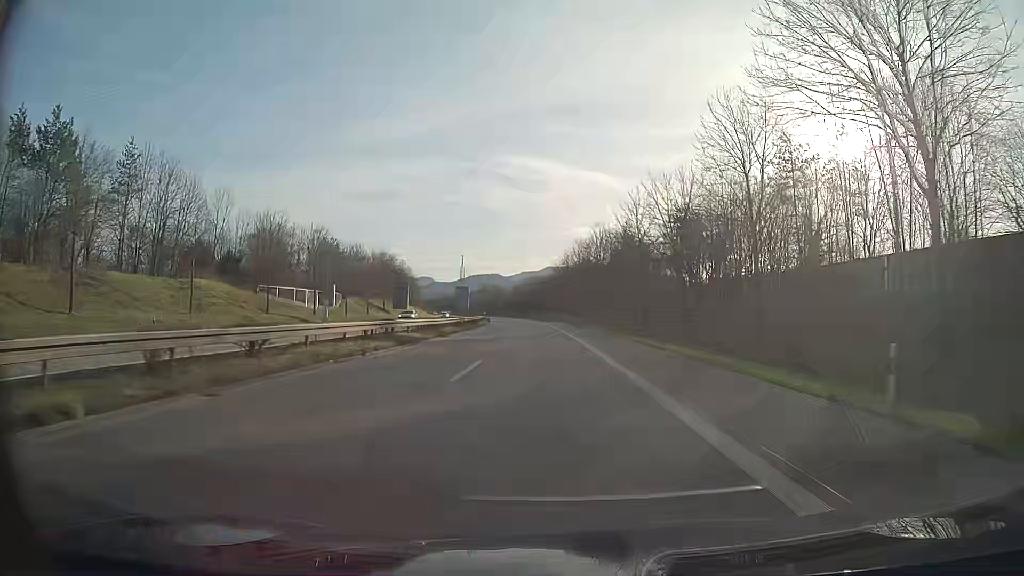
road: trunk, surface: asphalt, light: Day
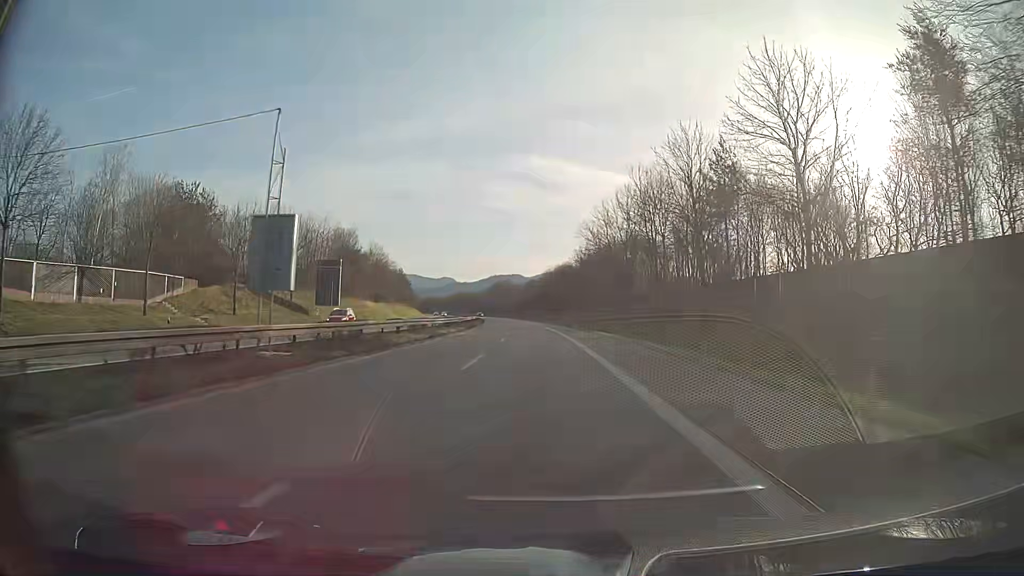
(-0.7, +48.8) m; -2°
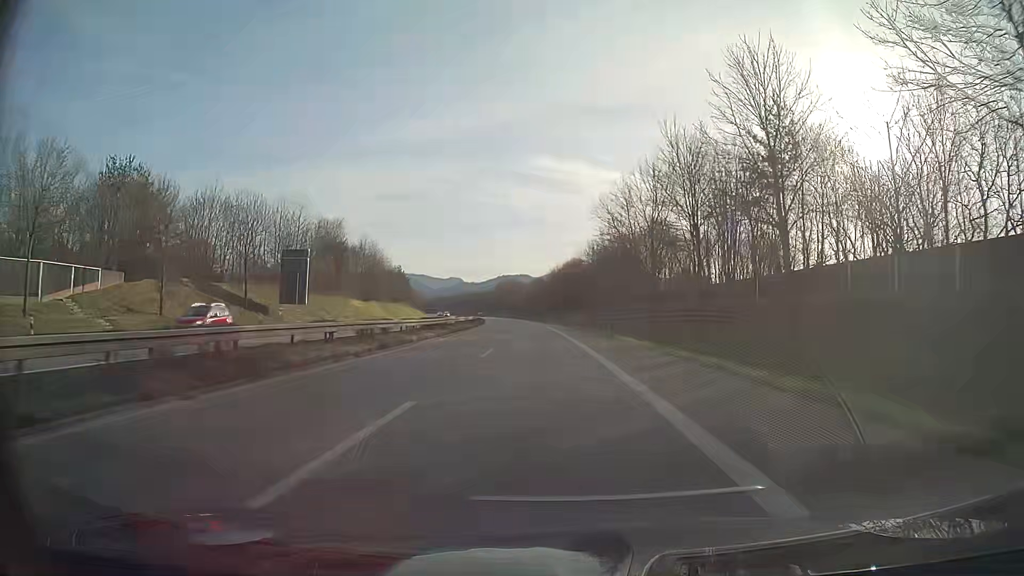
(-0.1, +12.2) m; -1°
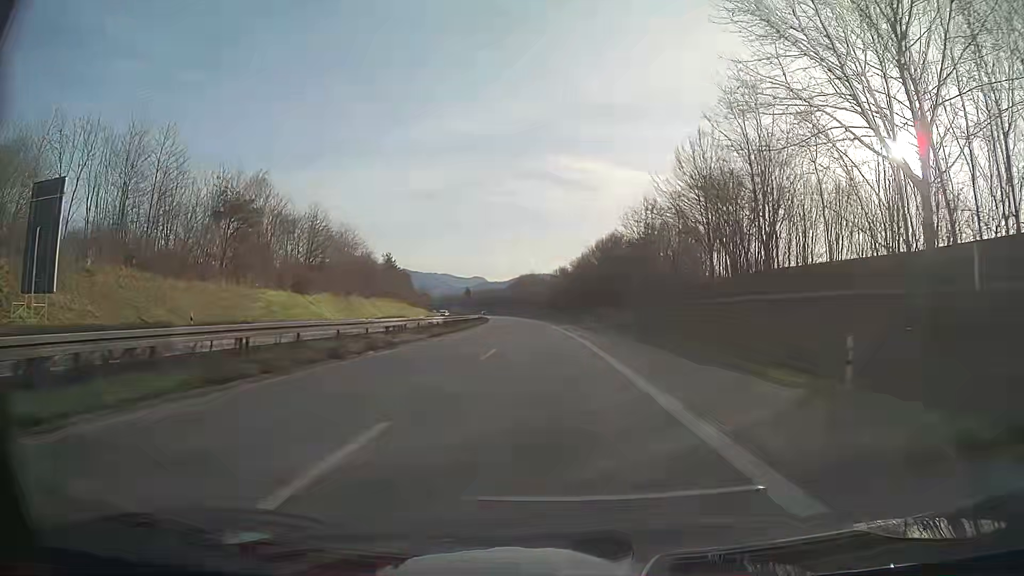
(-0.6, +36.6) m; -2°
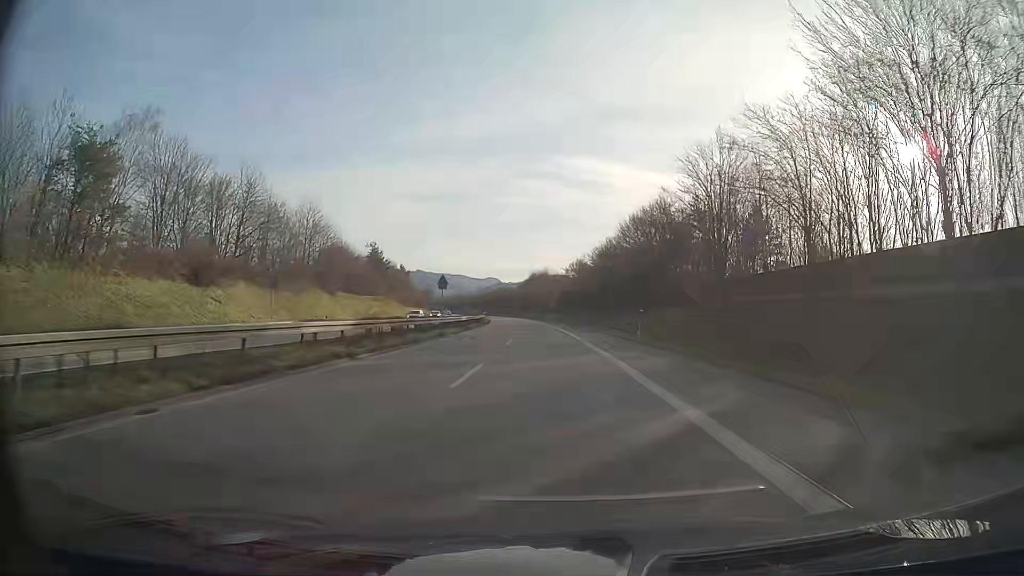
(-0.2, +24.4) m; -1°
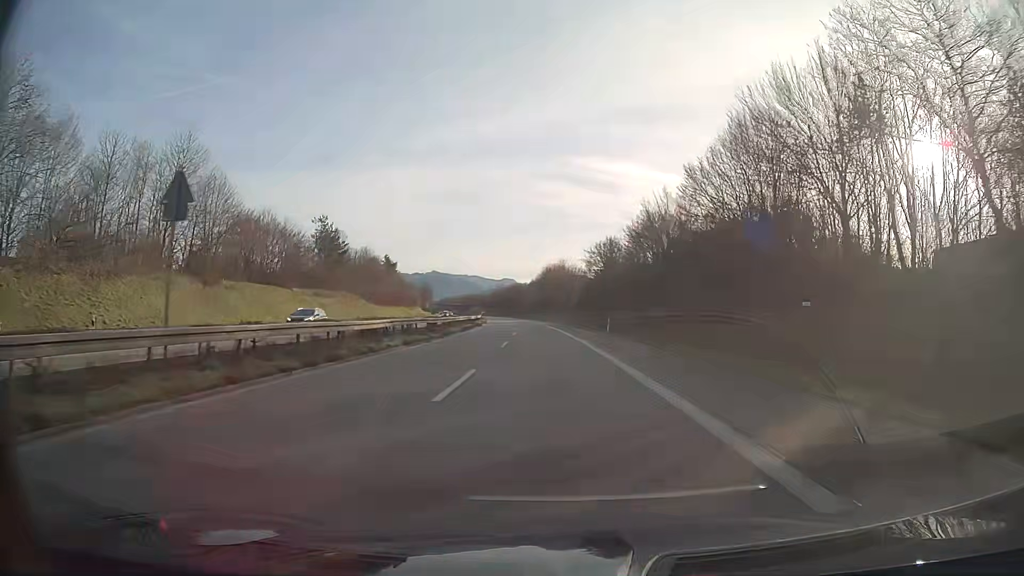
(-0.4, +36.6) m; -1°
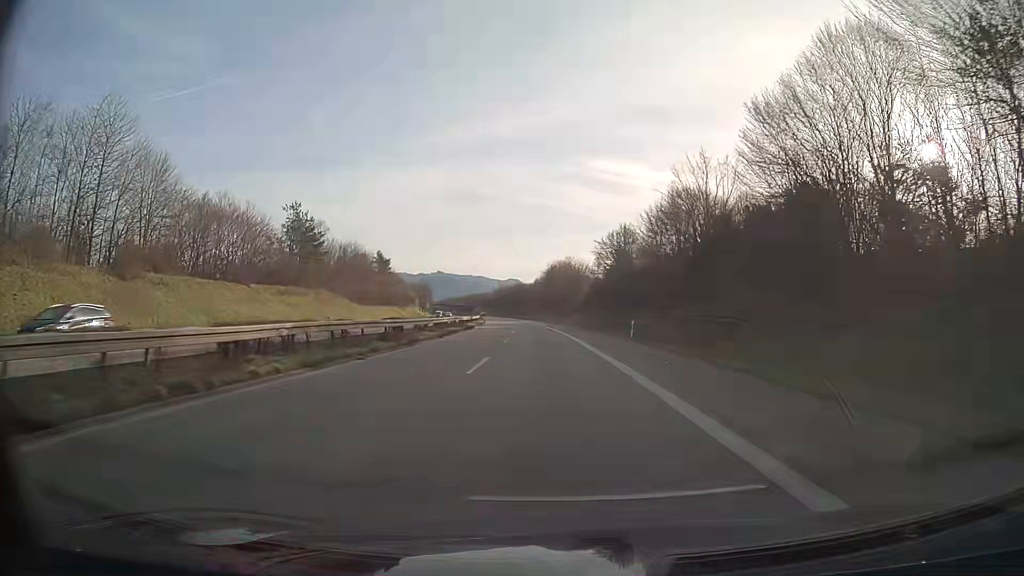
(0.0, +12.2) m; 0°
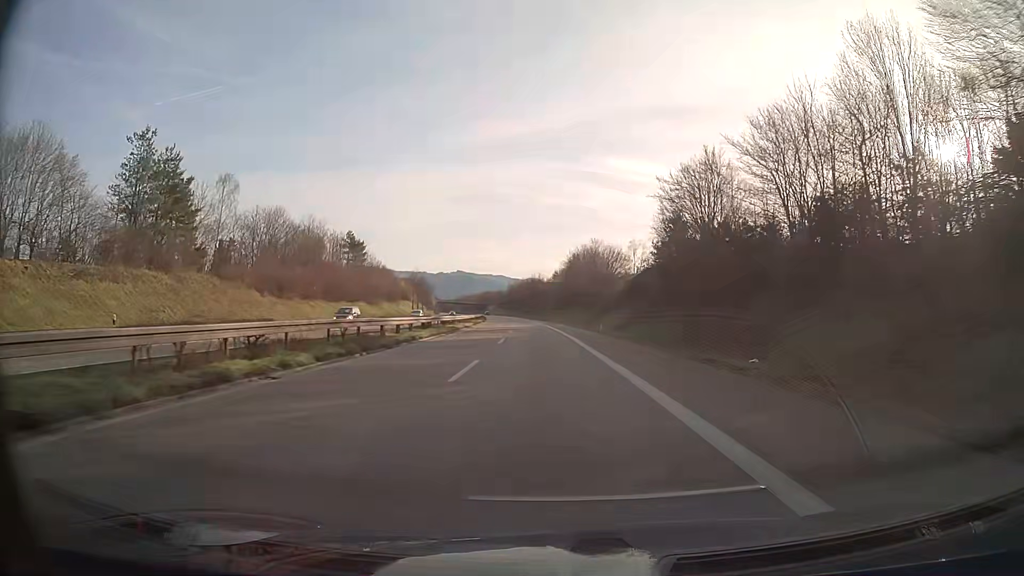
(-0.6, +36.6) m; -2°
(0, +10) (0, +20) (0, +30) (-1, +40) (-1, +50) (-1, +60) (-2, +70) (-3, +80) (-3, +90) (-4, +100) m
